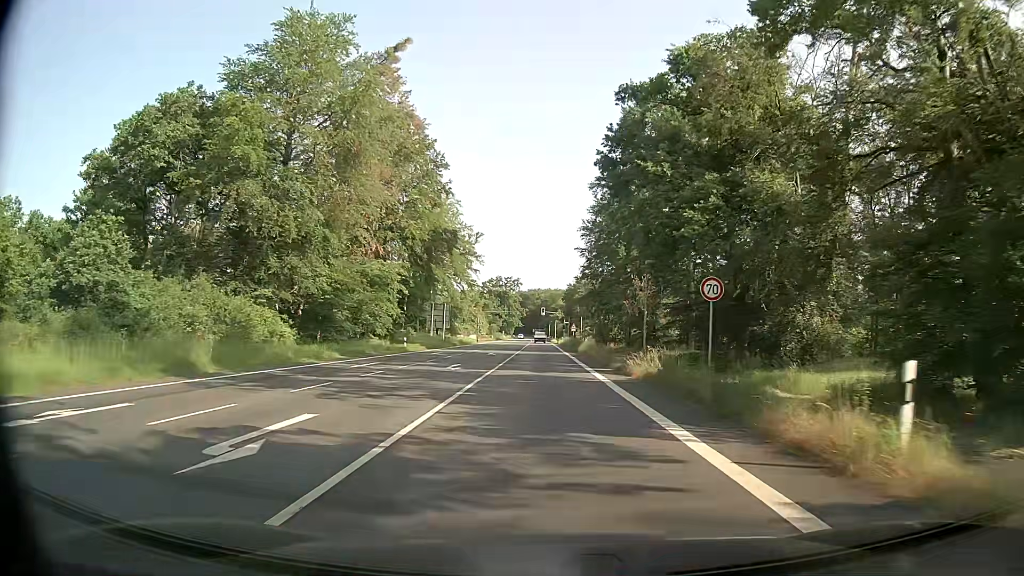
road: primary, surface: asphalt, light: Day
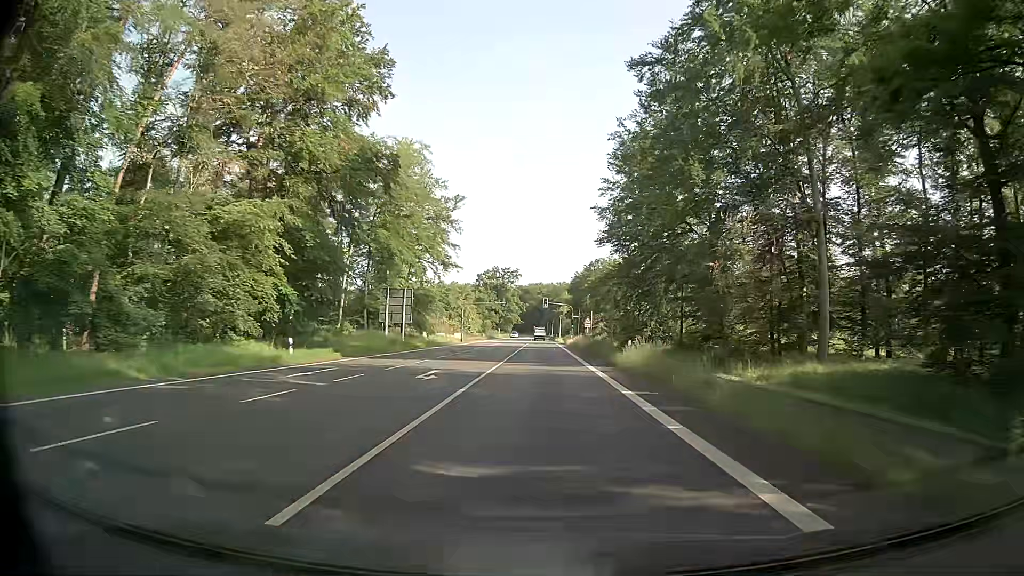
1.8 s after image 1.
(0.0, +27.4) m; 0°
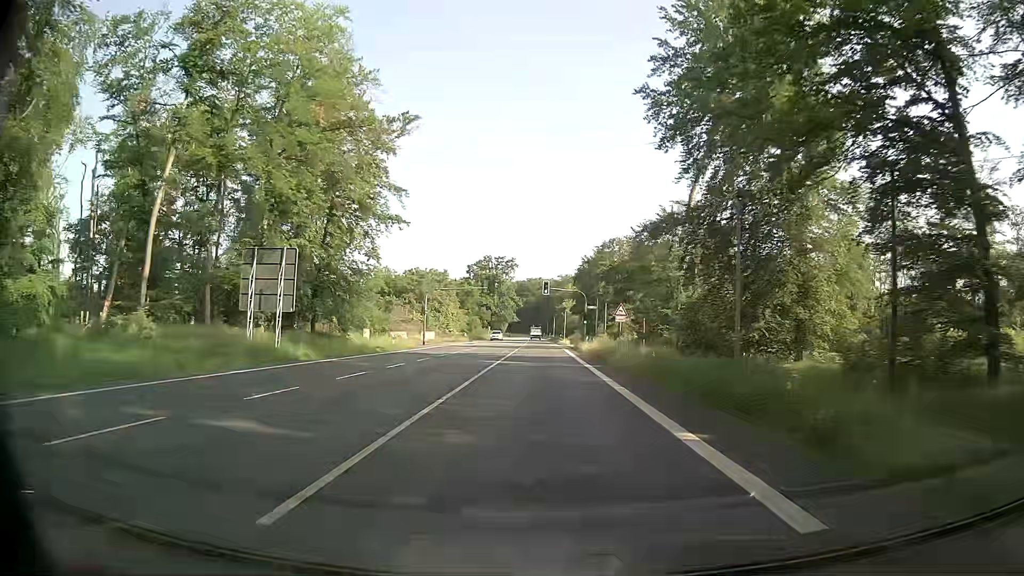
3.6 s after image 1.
(0.0, +30.4) m; 0°
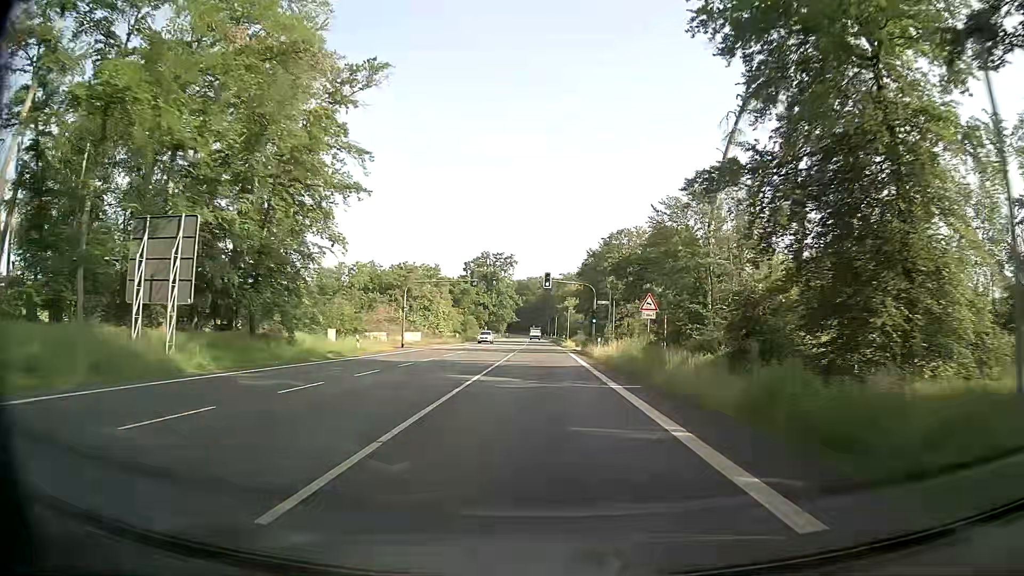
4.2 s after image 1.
(-0.1, +10.5) m; 0°
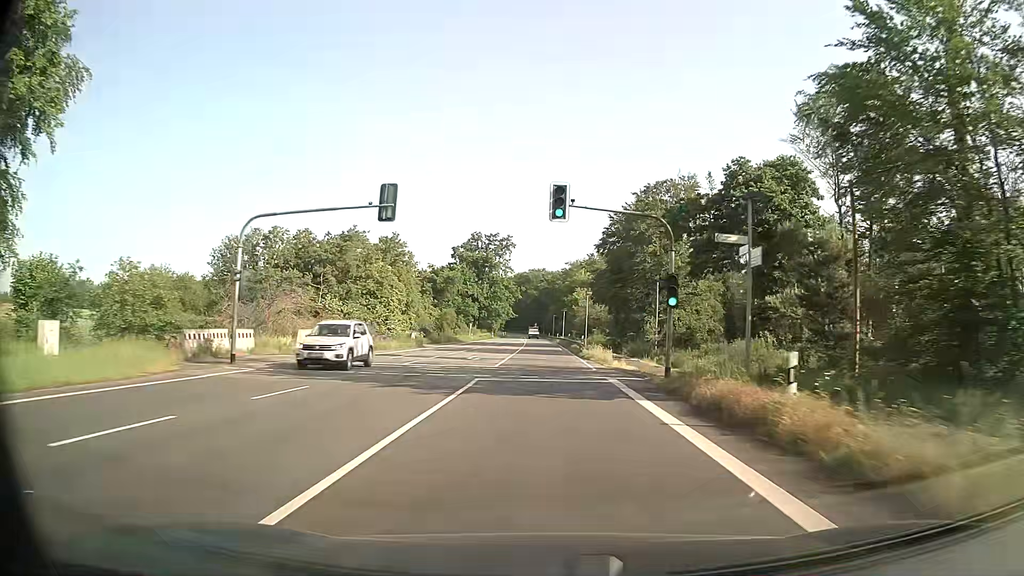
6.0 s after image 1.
(-0.1, +32.4) m; 0°
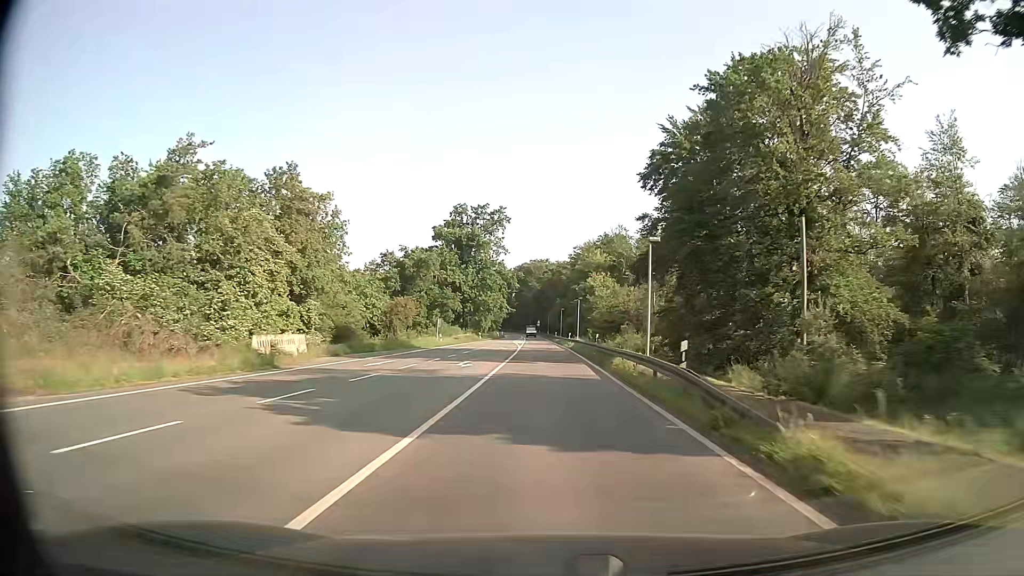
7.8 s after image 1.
(-0.2, +32.9) m; -1°
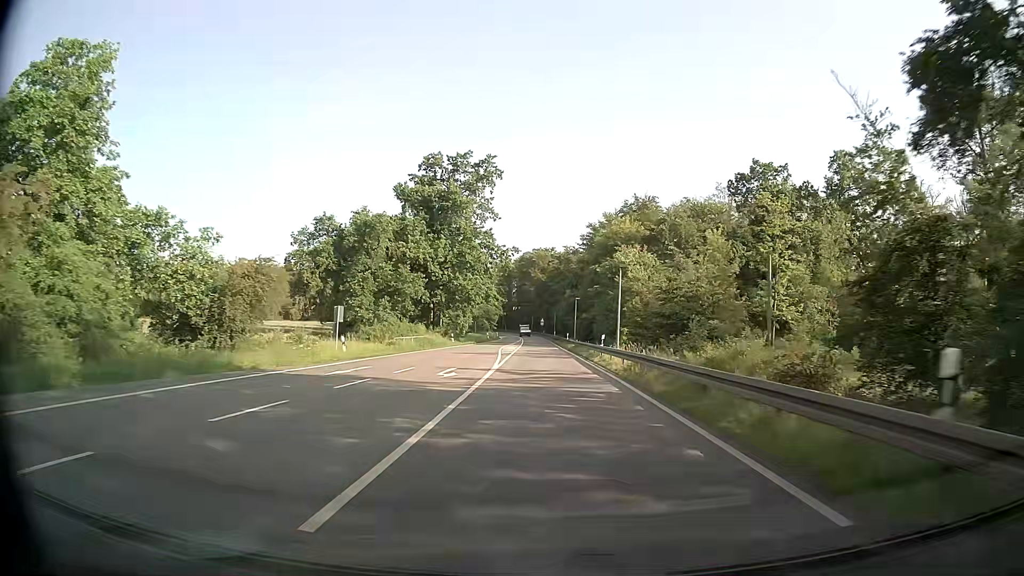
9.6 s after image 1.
(-0.1, +33.1) m; 0°
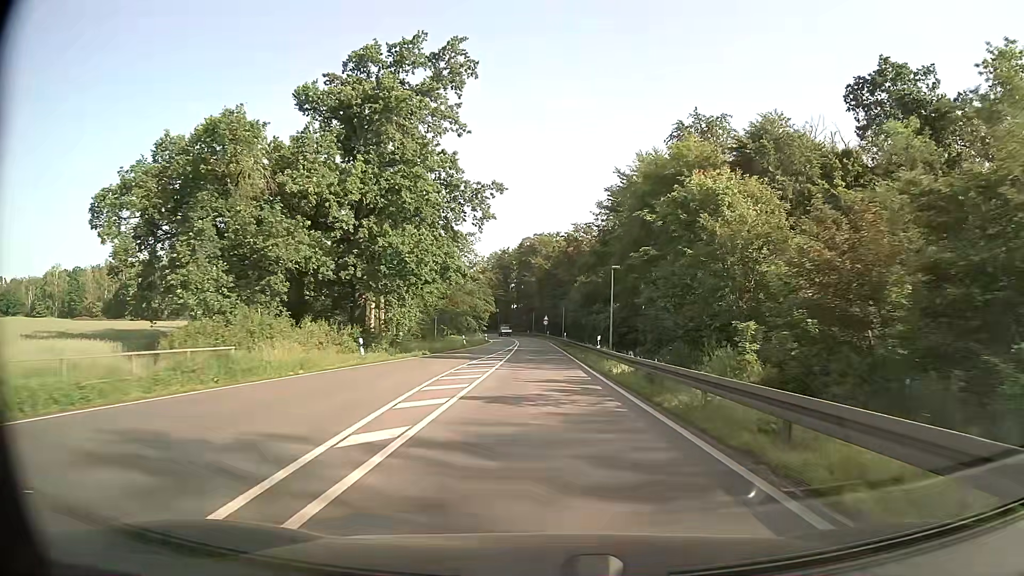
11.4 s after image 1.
(-0.2, +33.3) m; 0°
(0, +10) (0, +20) (0, +30) (0, +40) (0, +50) (-1, +60) (-1, +70) (-1, +80) (-2, +90) (-2, +100) m
